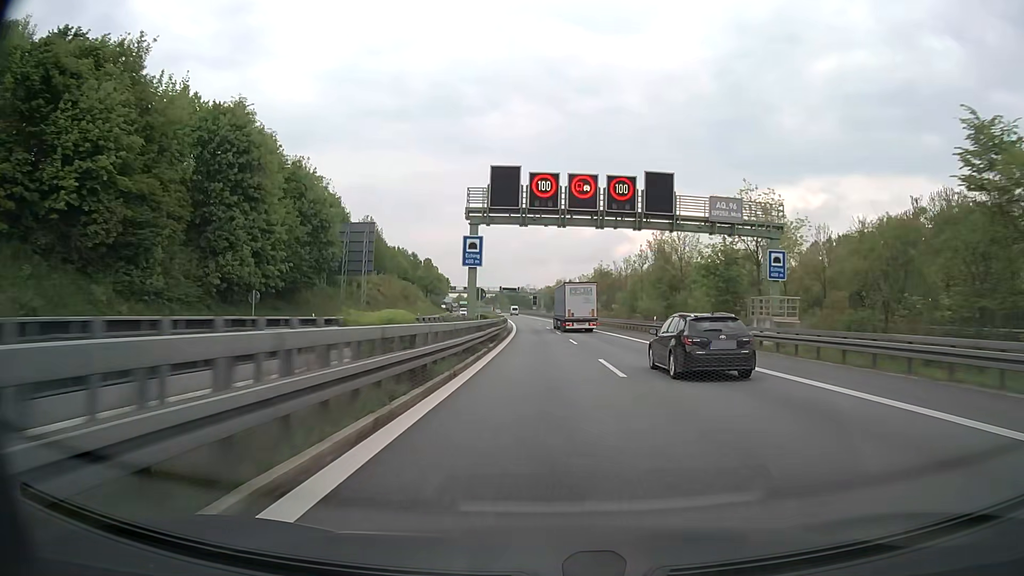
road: motorway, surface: asphalt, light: Day
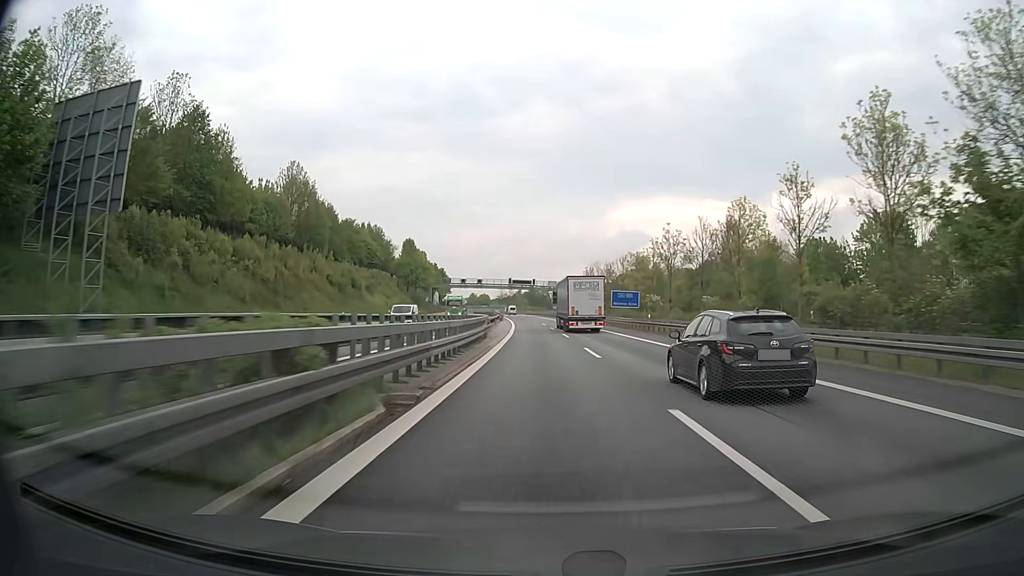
(-0.7, +47.3) m; -2°
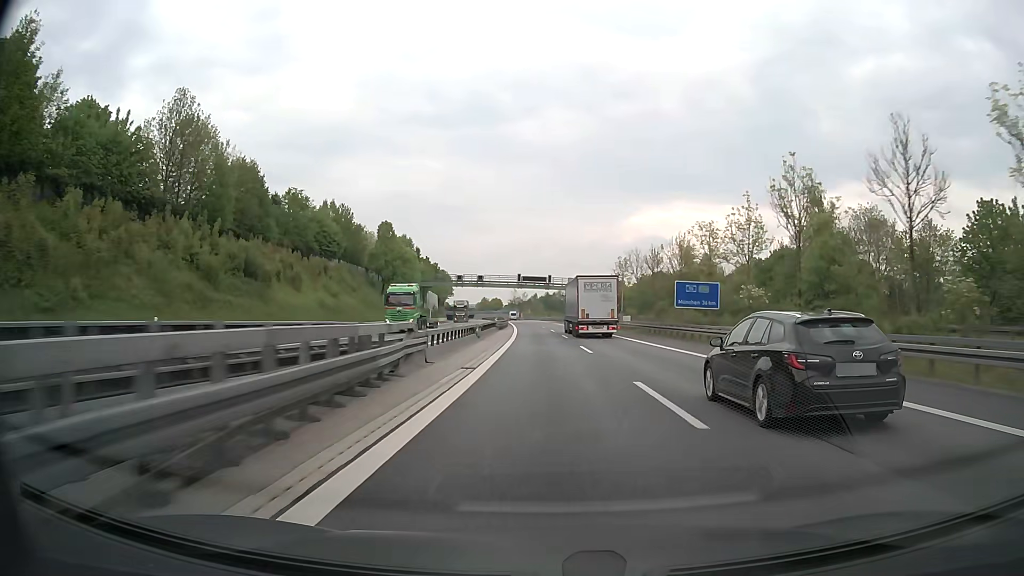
(-0.4, +31.2) m; -2°
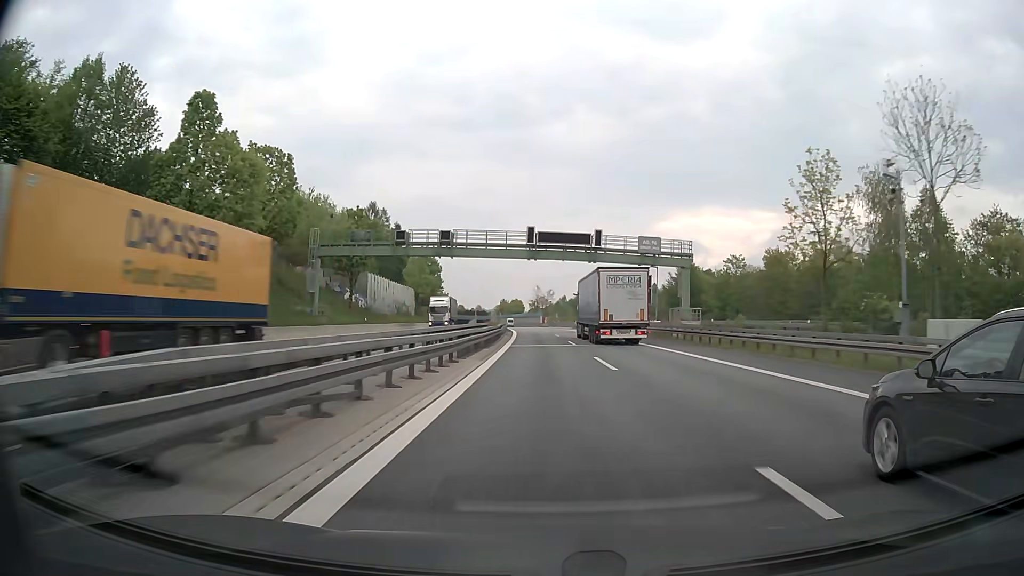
(-1.1, +62.1) m; -2°
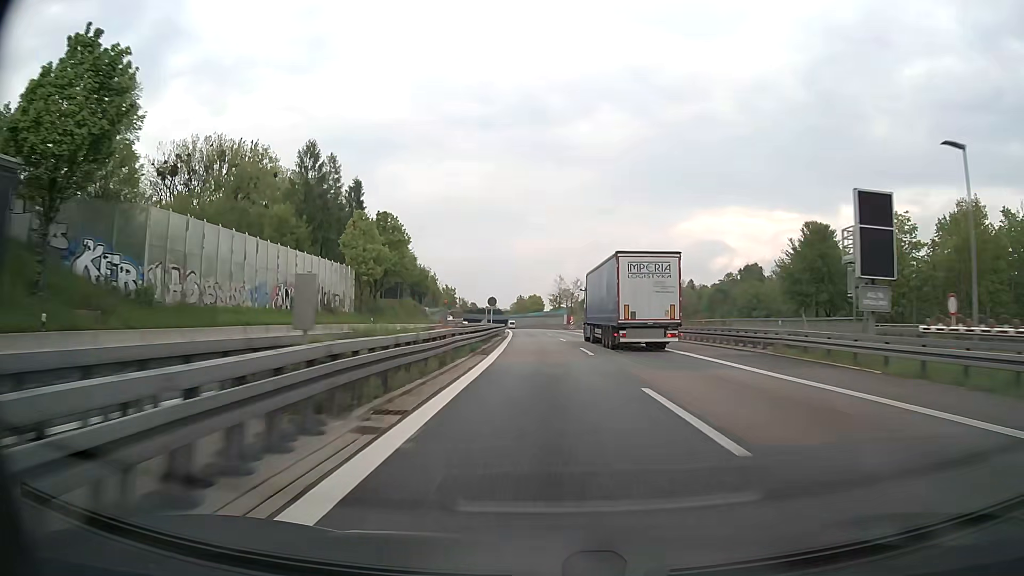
(-0.6, +47.2) m; -2°
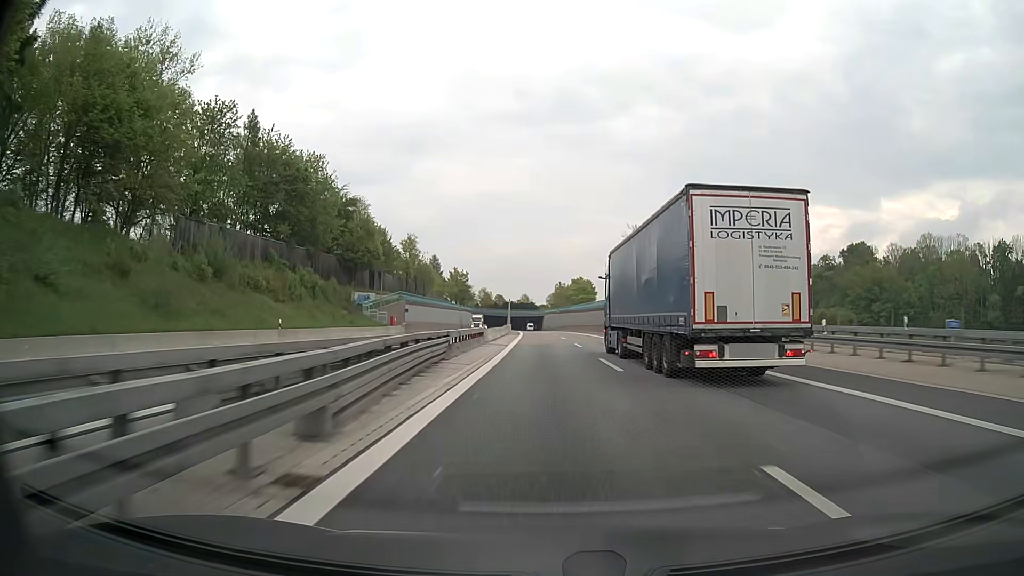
(-2.3, +79.1) m; -3°
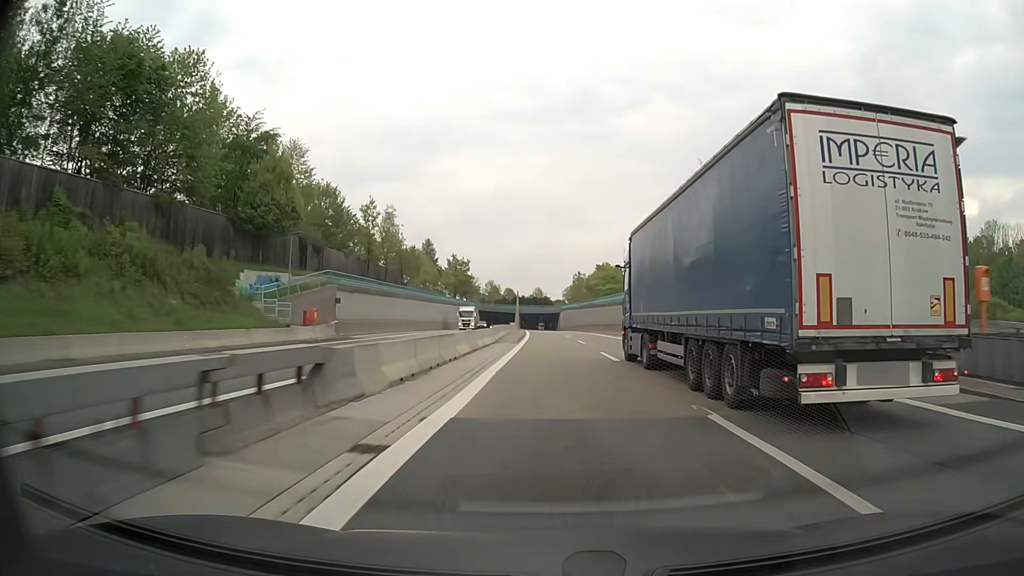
(-0.4, +31.7) m; -1°
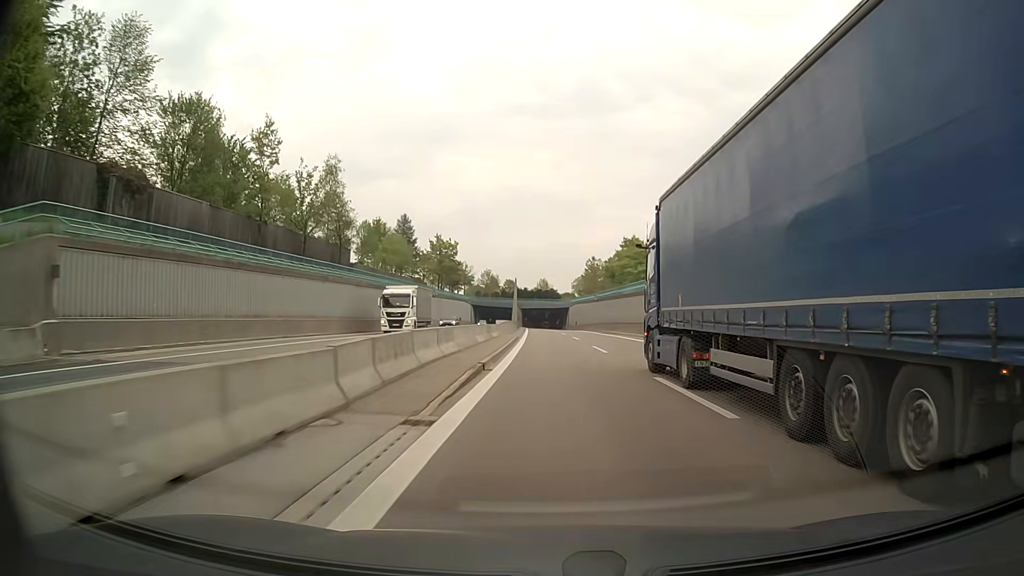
(-0.2, +31.7) m; -1°
(0, +10) (0, +20) (0, +30) (0, +40) (0, +50) (0, +60) (0, +70) (-1, +80) (-1, +90) (-1, +100) m
